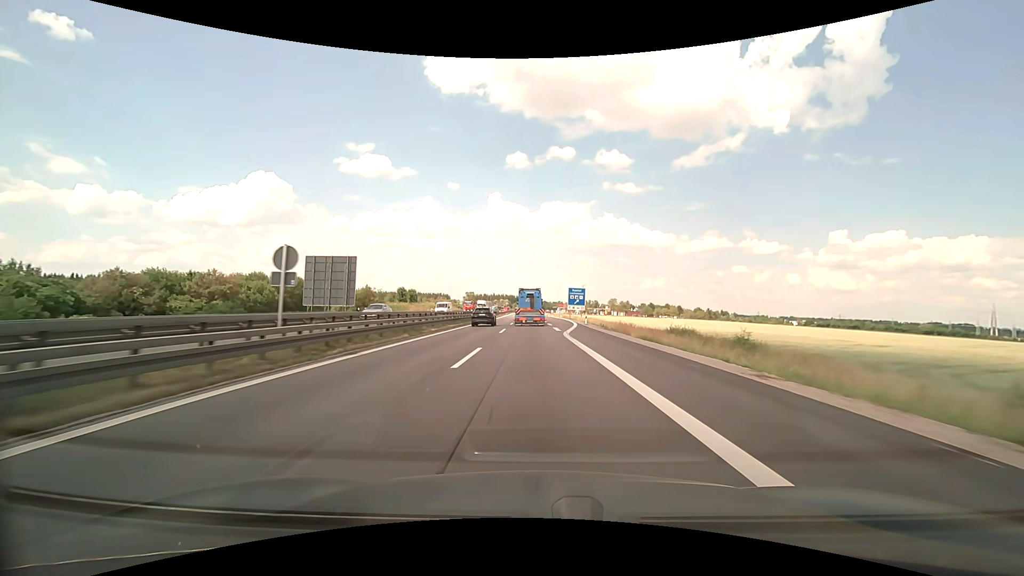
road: motorway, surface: asphalt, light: Day
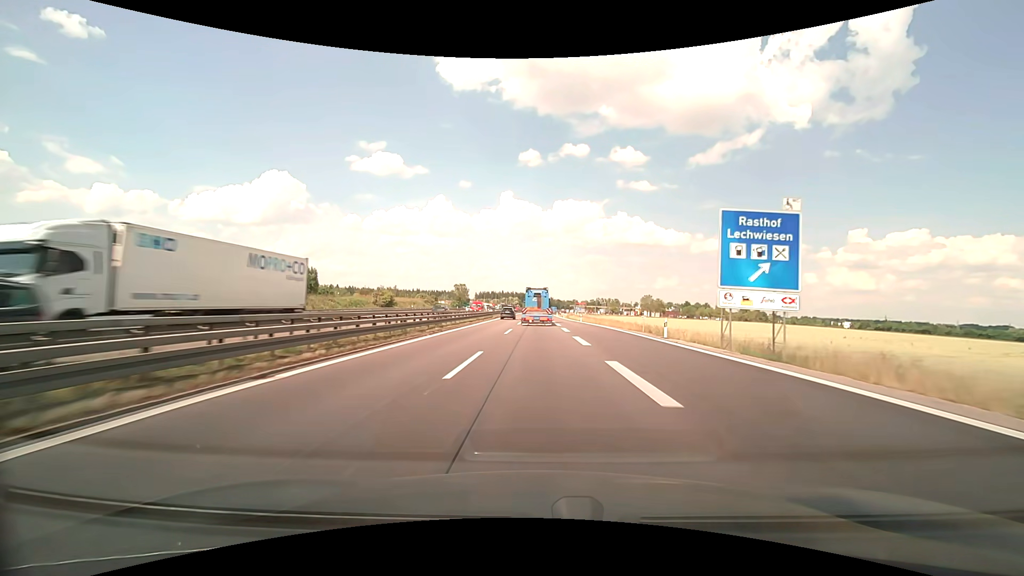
(-1.2, +74.4) m; -1°
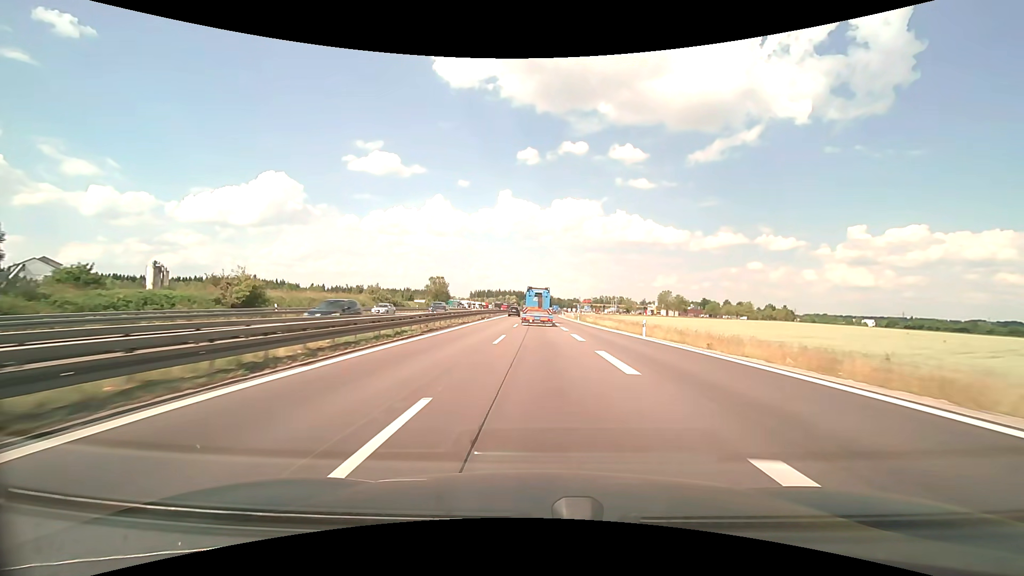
(-0.1, +44.6) m; 0°
(0, +10) (0, +20) (0, +30) (0, +40) (0, +50) (0, +60) (0, +70) (0, +80) (0, +90) (0, +100) m
